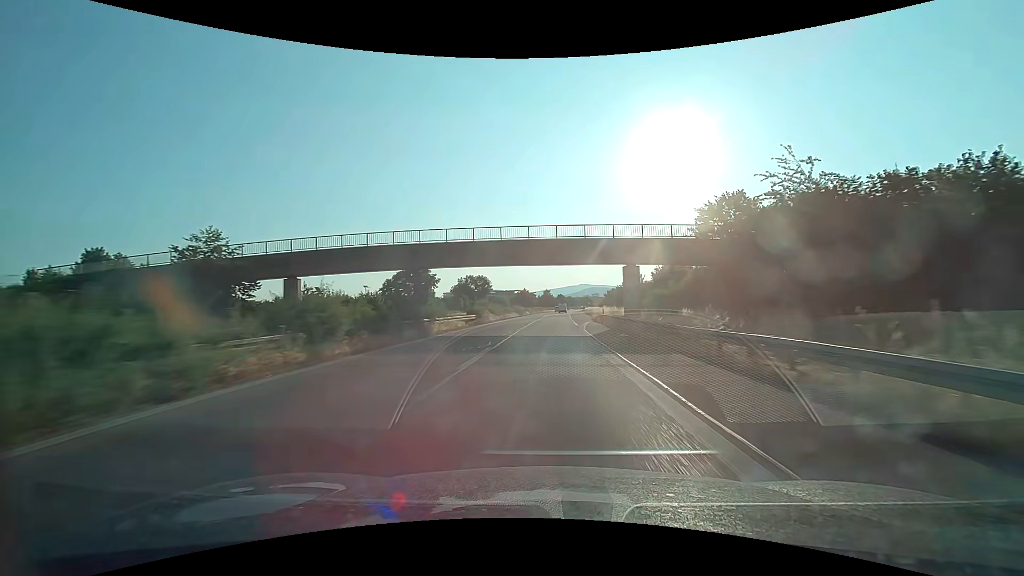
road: trunk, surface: asphalt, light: Day
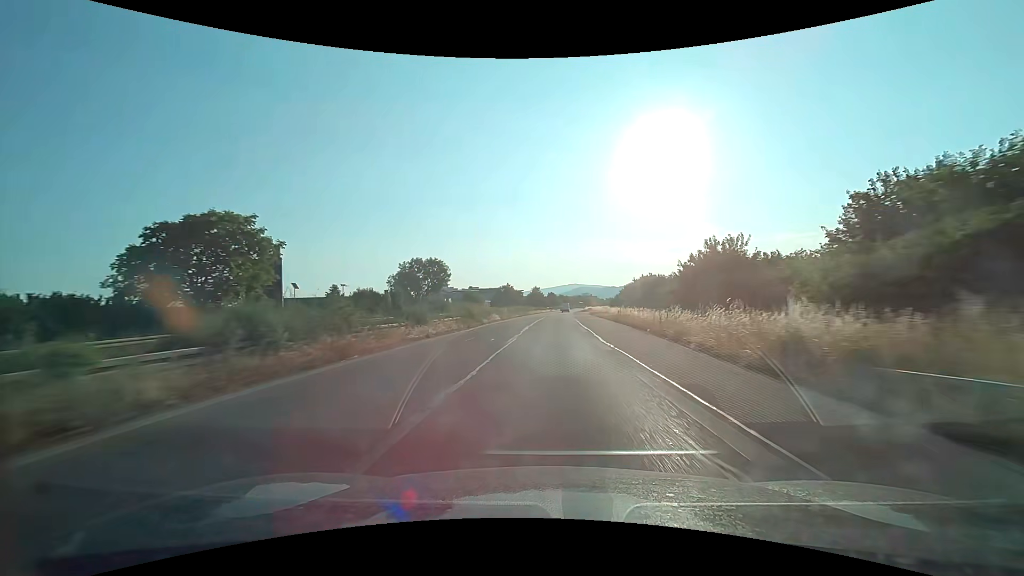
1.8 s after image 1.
(+0.4, +45.9) m; +1°
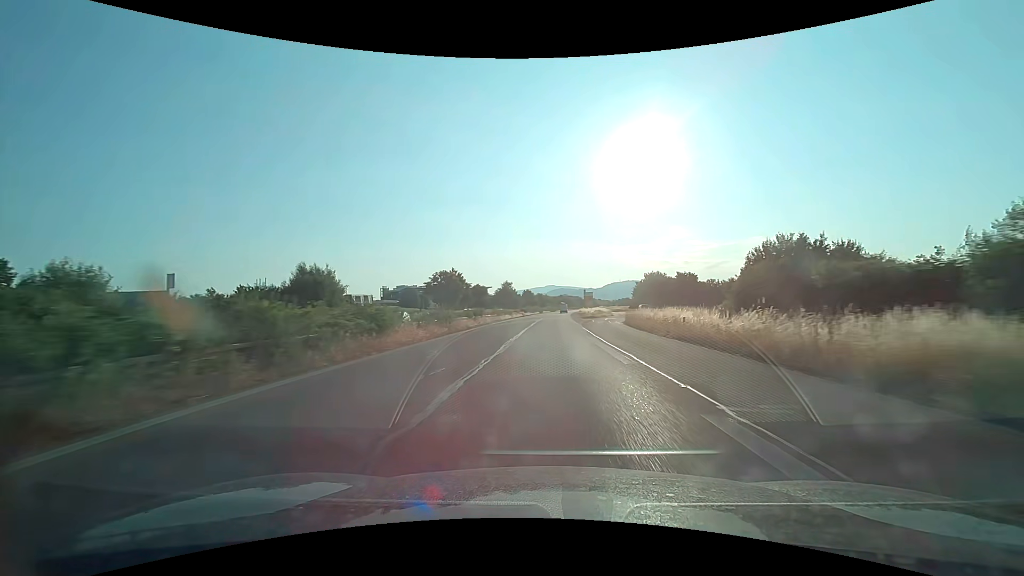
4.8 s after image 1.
(+1.5, +76.6) m; +2°
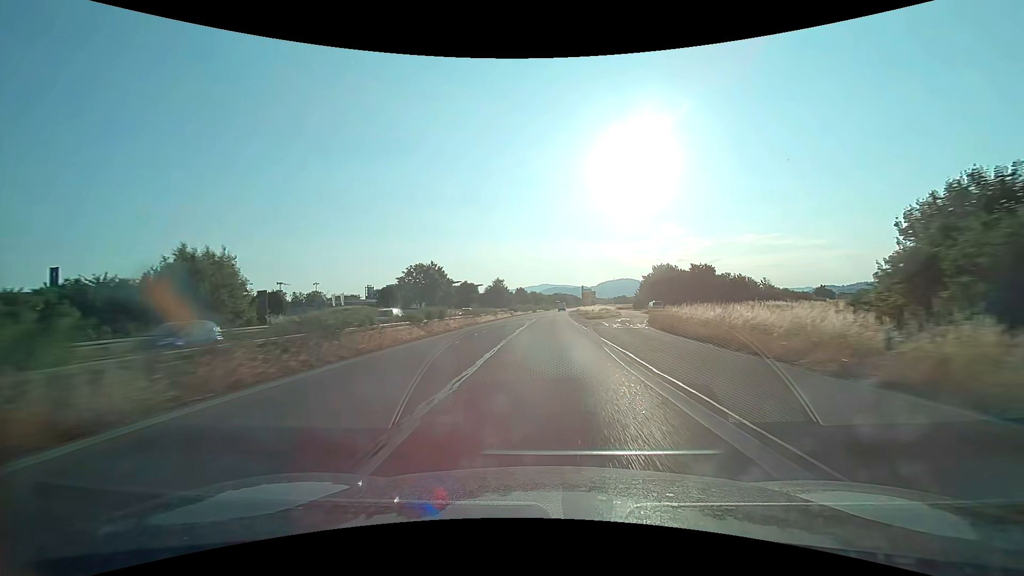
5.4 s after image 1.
(+0.1, +15.3) m; +1°
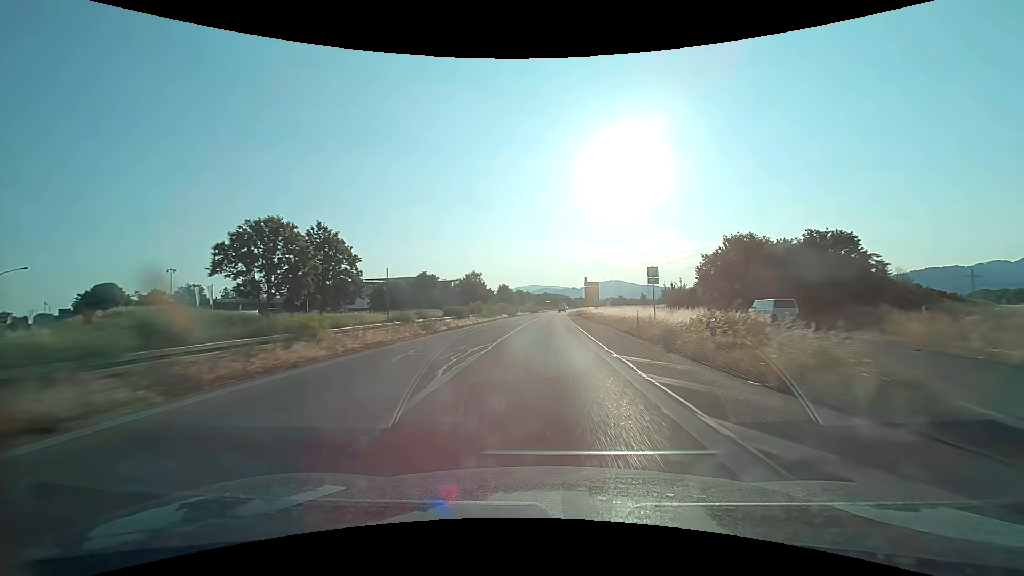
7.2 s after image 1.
(+0.5, +45.9) m; +1°
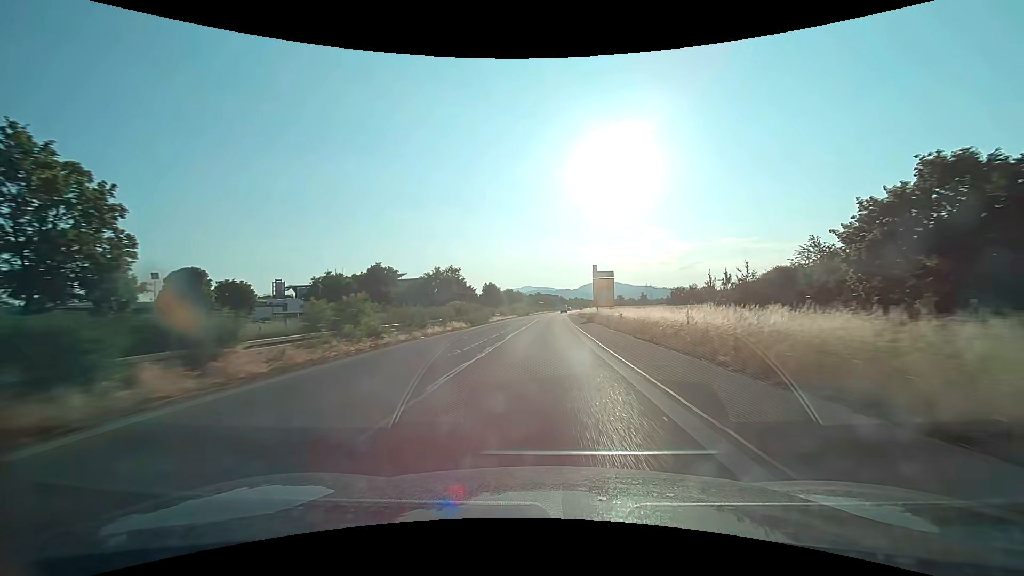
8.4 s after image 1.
(+0.3, +30.6) m; +1°
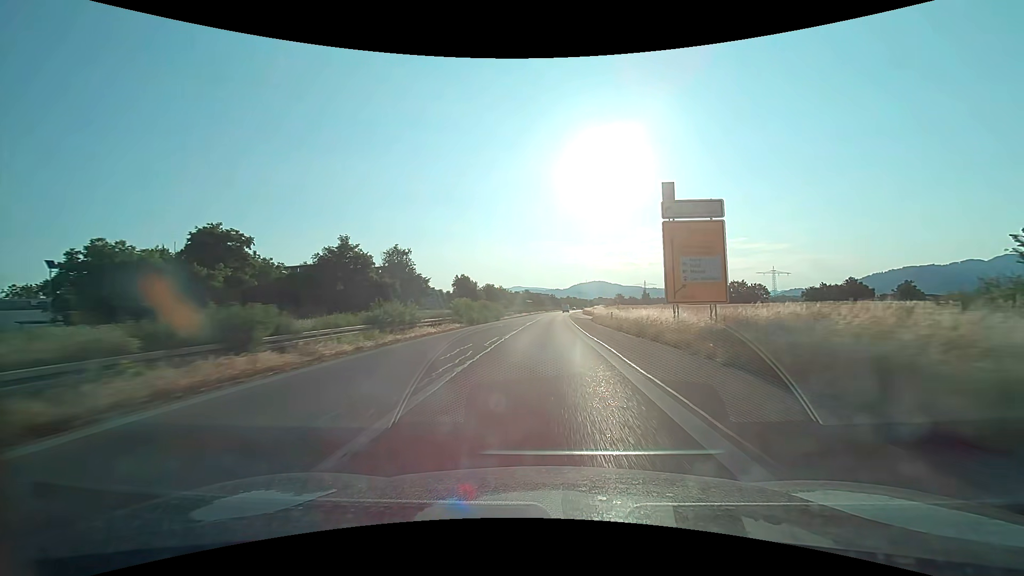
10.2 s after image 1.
(+0.5, +46.0) m; +1°
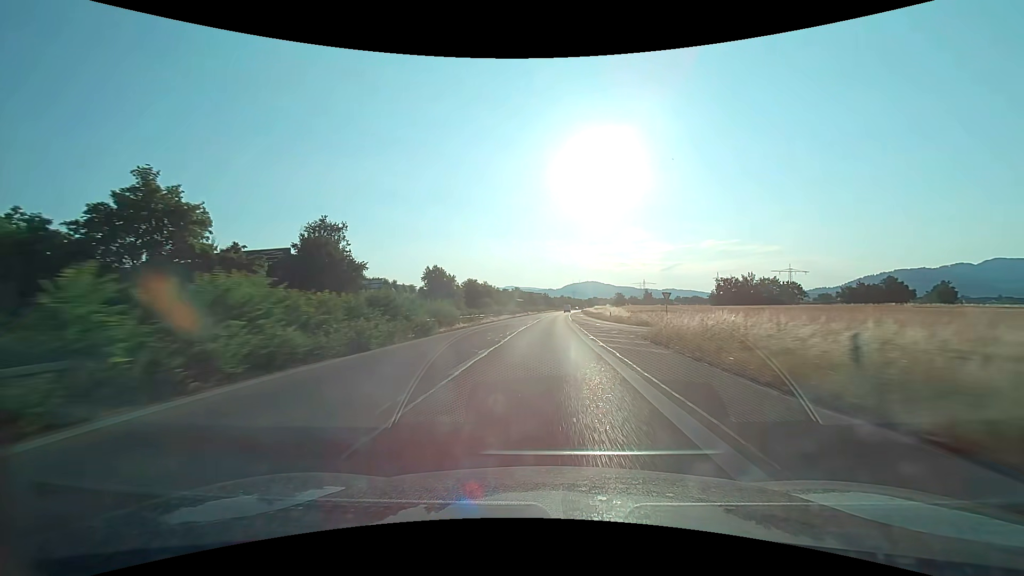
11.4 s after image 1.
(+0.2, +30.6) m; +1°
(0, +10) (0, +20) (0, +30) (0, +40) (+1, +50) (+1, +60) (+1, +70) (+2, +80) (+2, +90) (+3, +100) m
